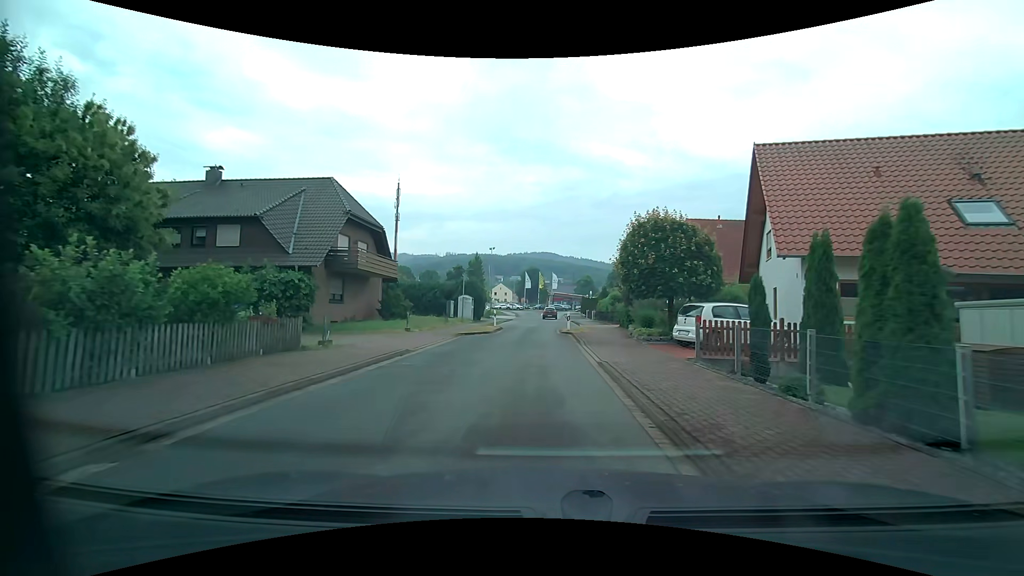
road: residential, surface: asphalt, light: Day
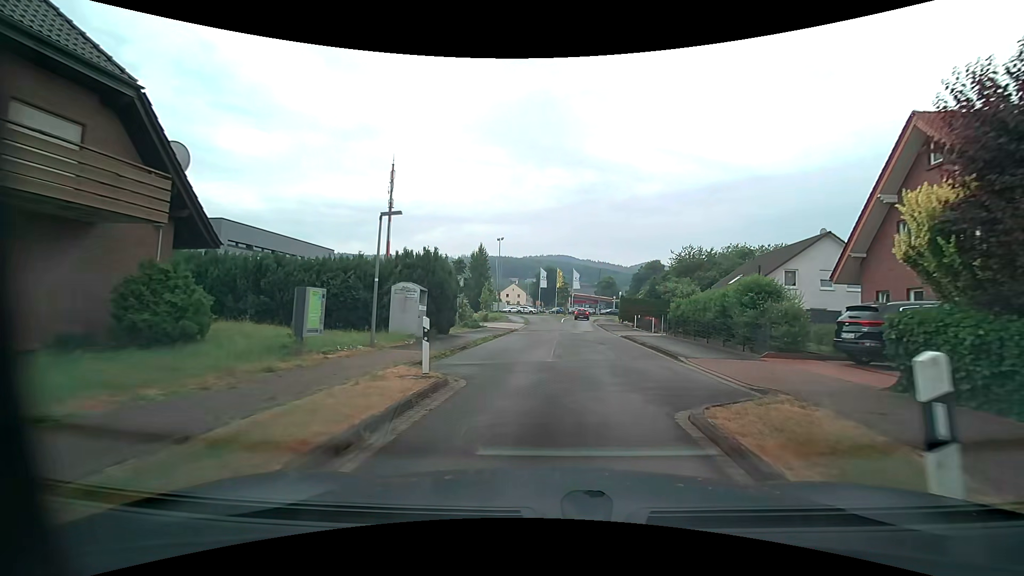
(-0.7, +23.2) m; -2°
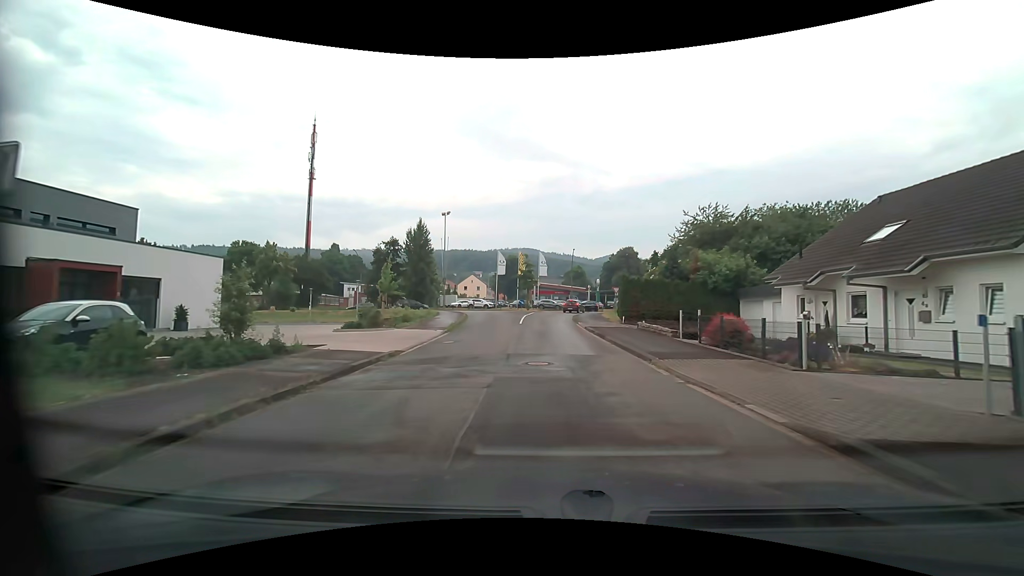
(+1.0, +23.4) m; +4°
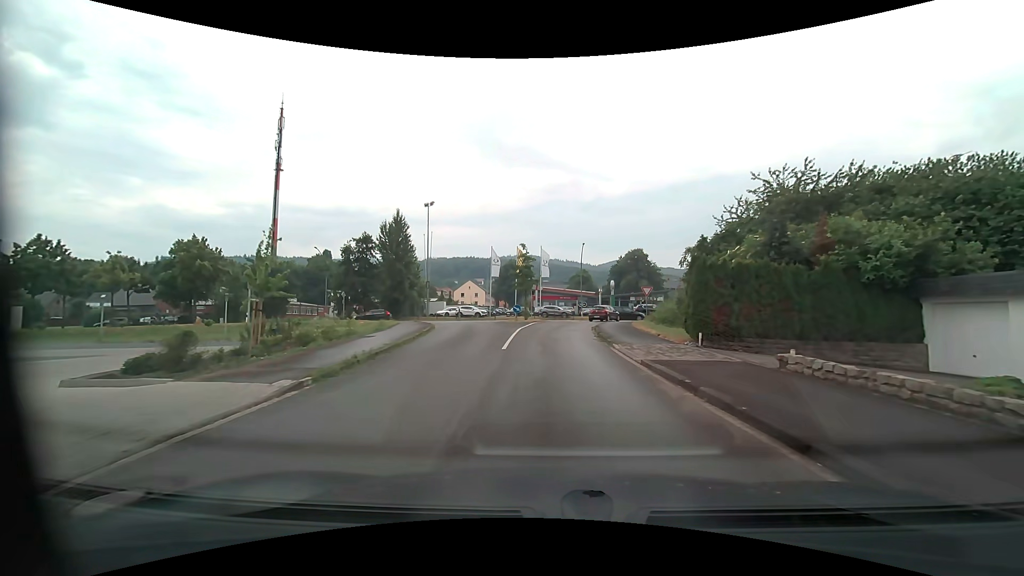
(-0.2, +14.3) m; -1°
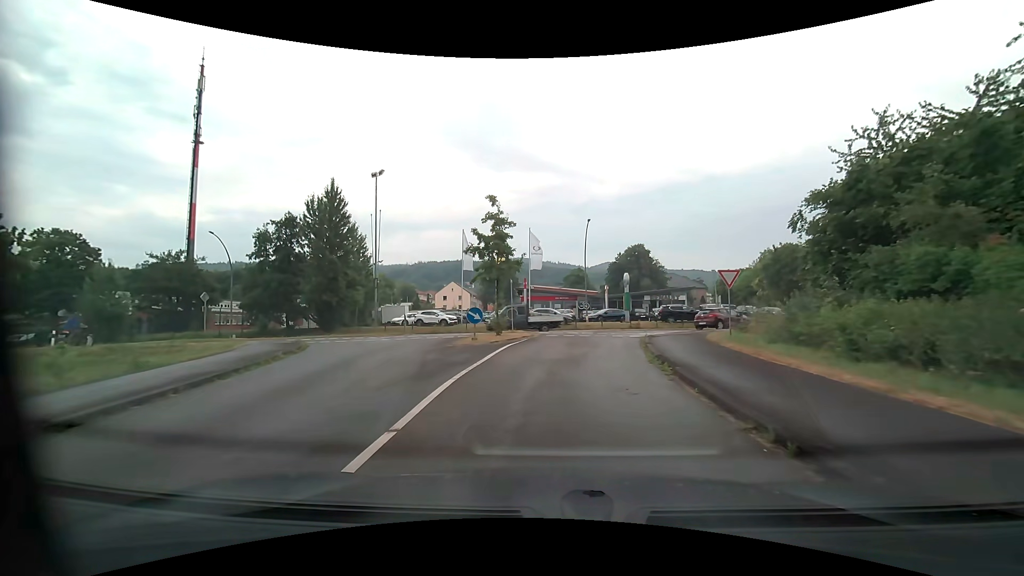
(+0.3, +18.7) m; +1°
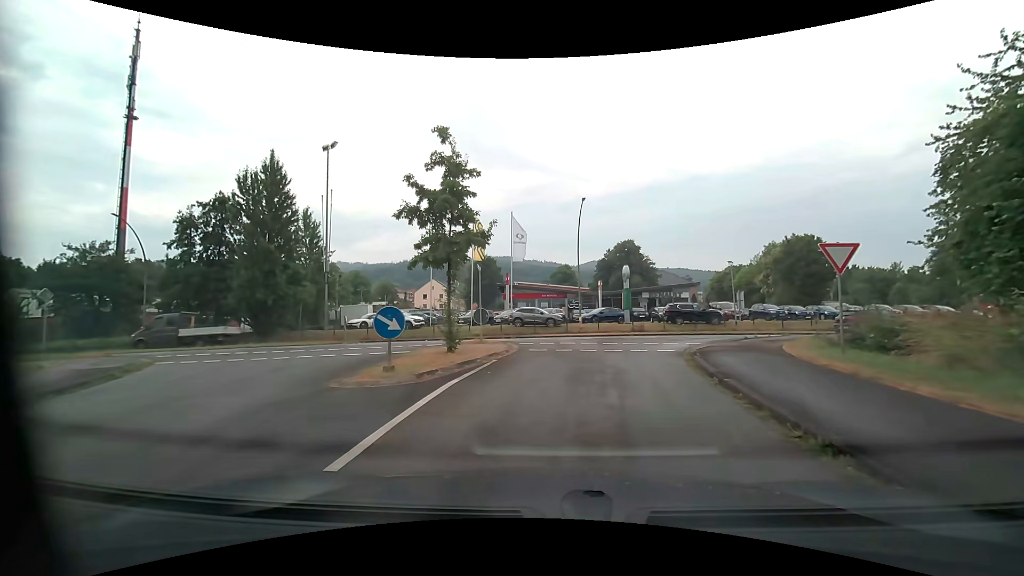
(+0.1, +8.3) m; +2°
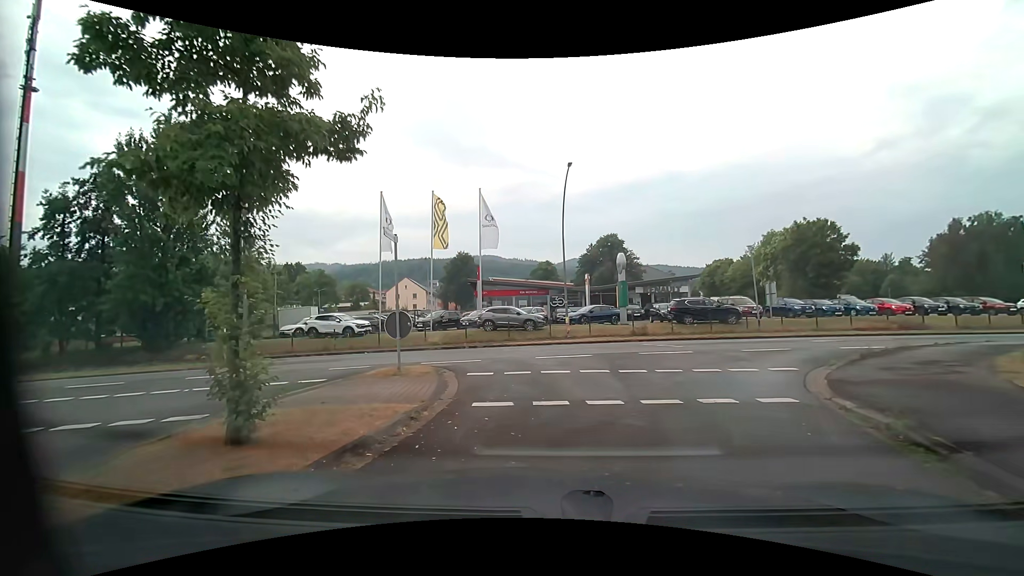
(+0.2, +8.2) m; +2°
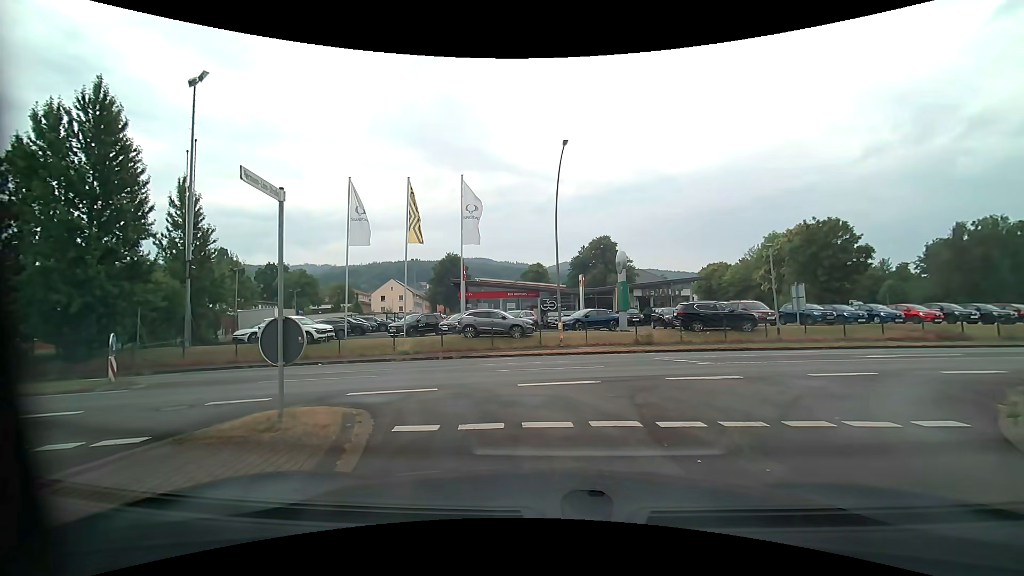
(0.0, +4.2) m; 0°
